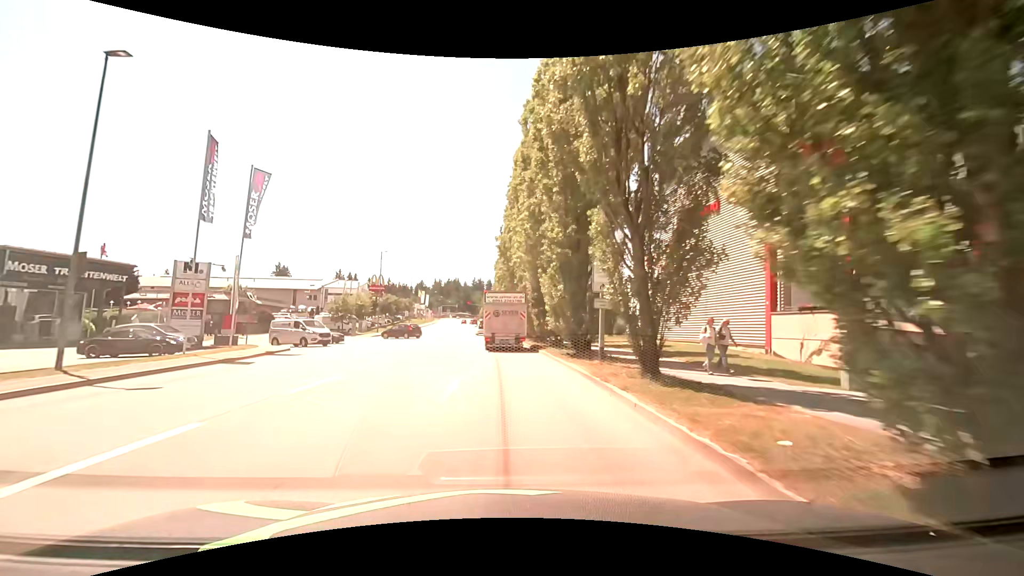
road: tertiary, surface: asphalt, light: Day
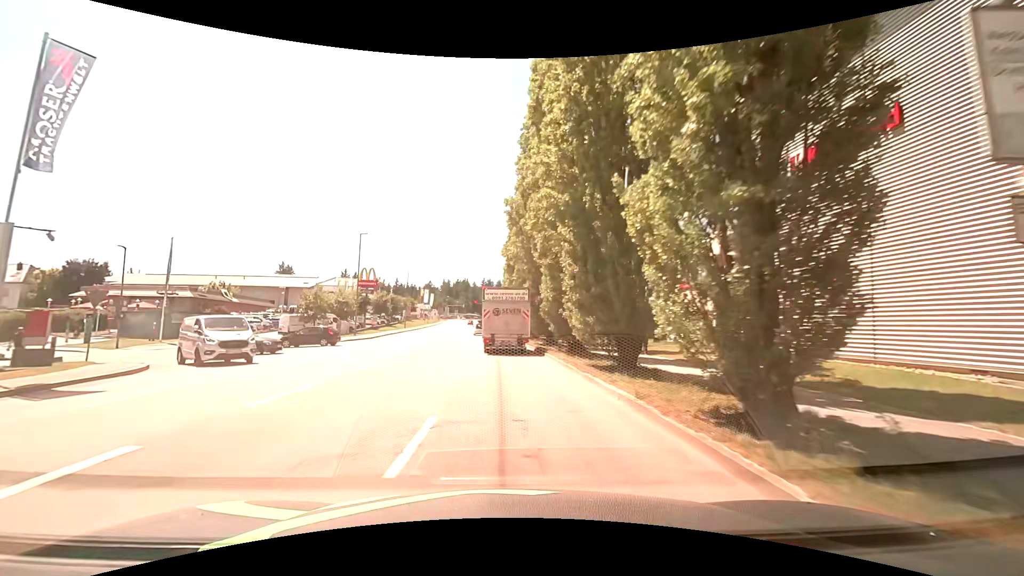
(-0.2, +13.3) m; -2°
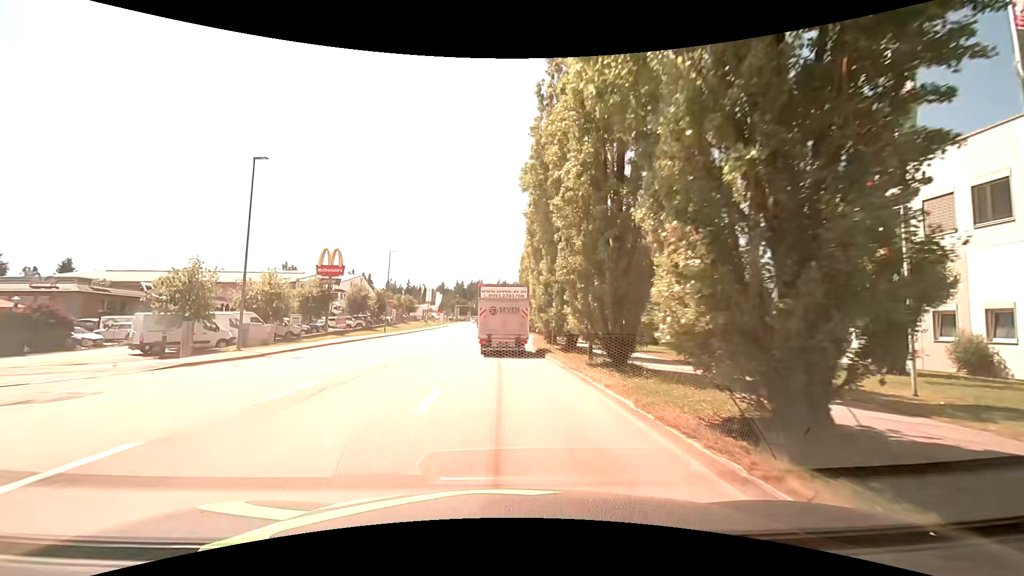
(-0.4, +23.7) m; -1°
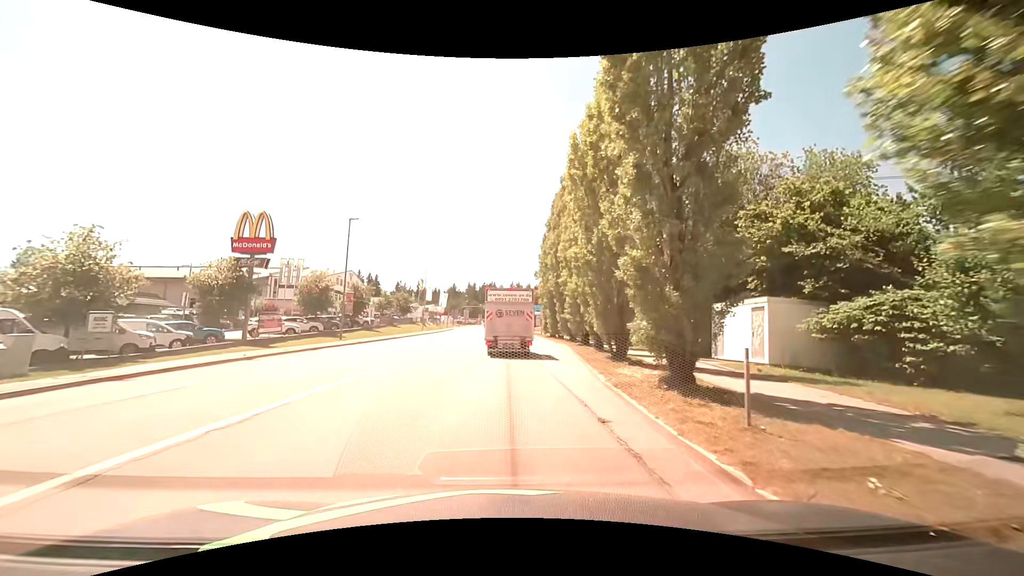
(-0.5, +20.8) m; -2°
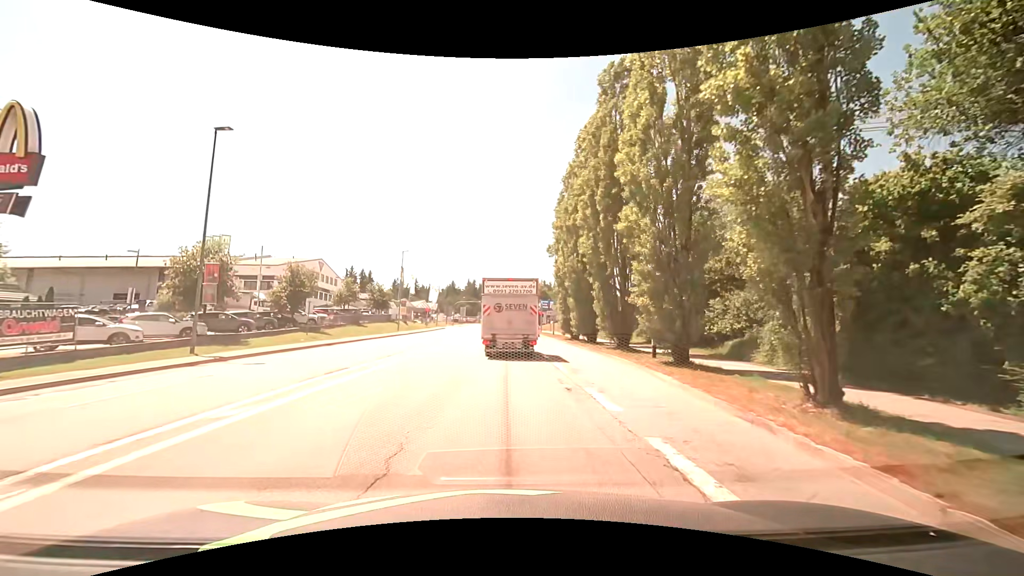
(0.0, +19.0) m; 0°
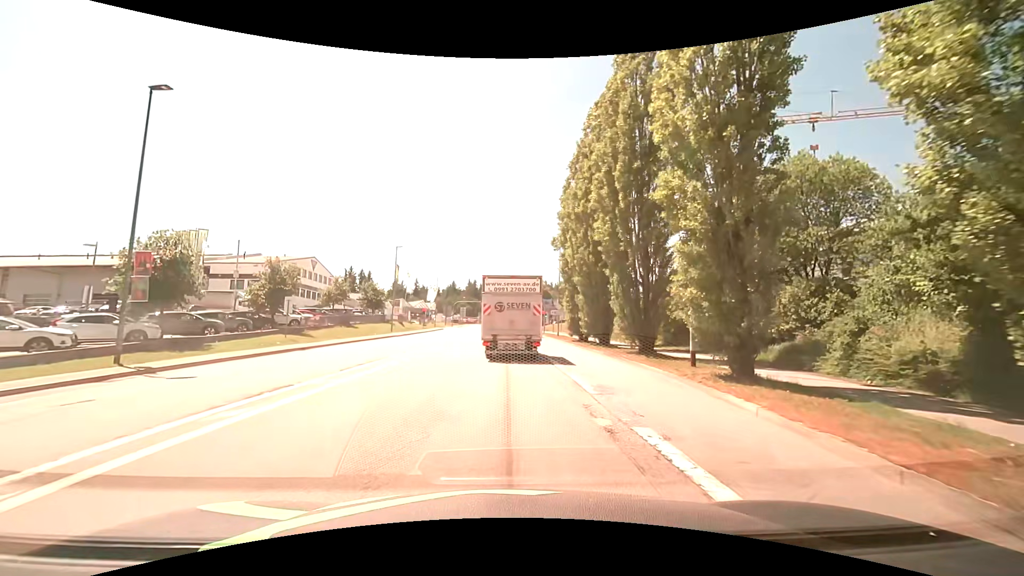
(0.0, +4.1) m; 0°
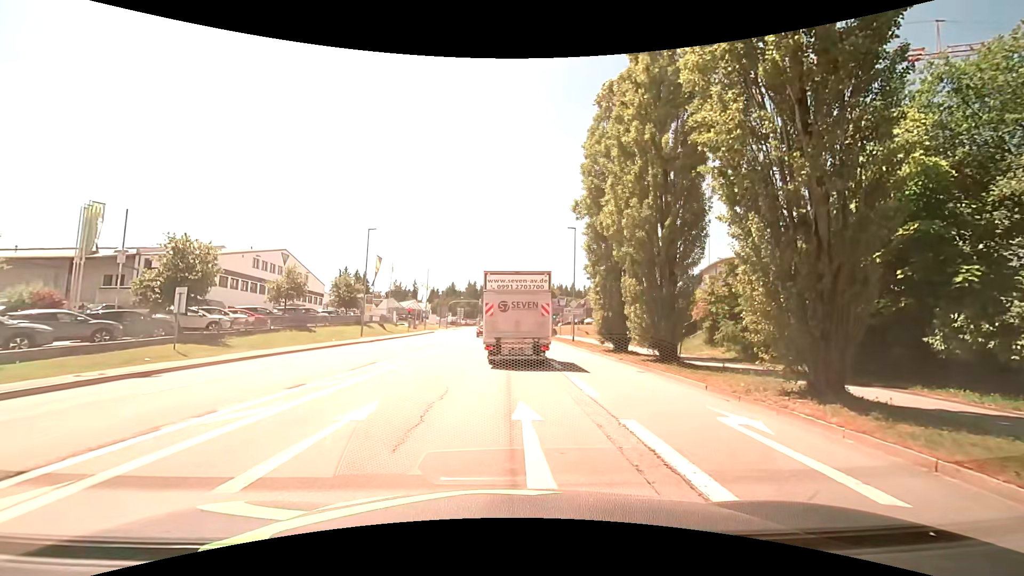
(0.0, +11.9) m; 0°
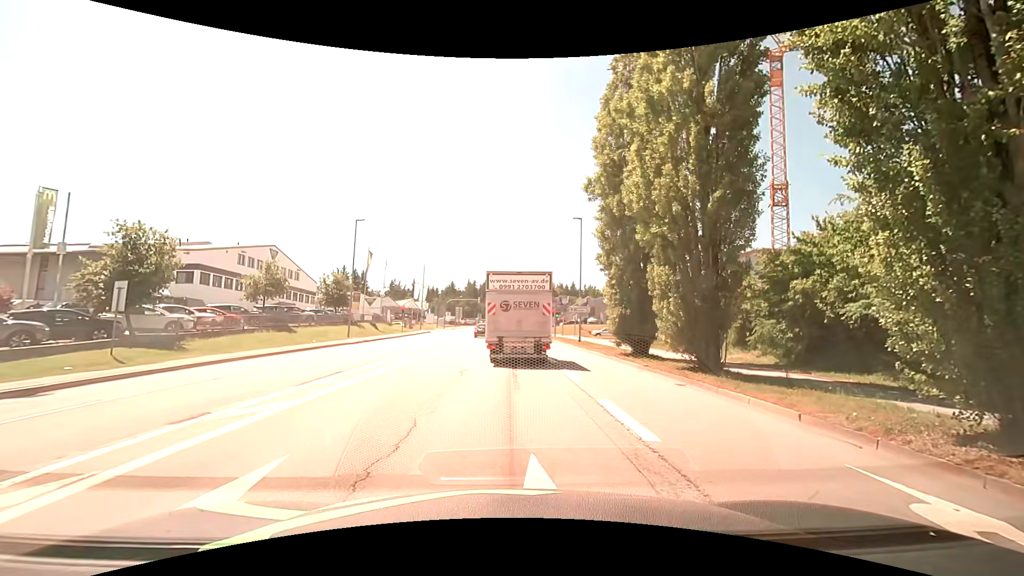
(0.0, +3.7) m; 0°
